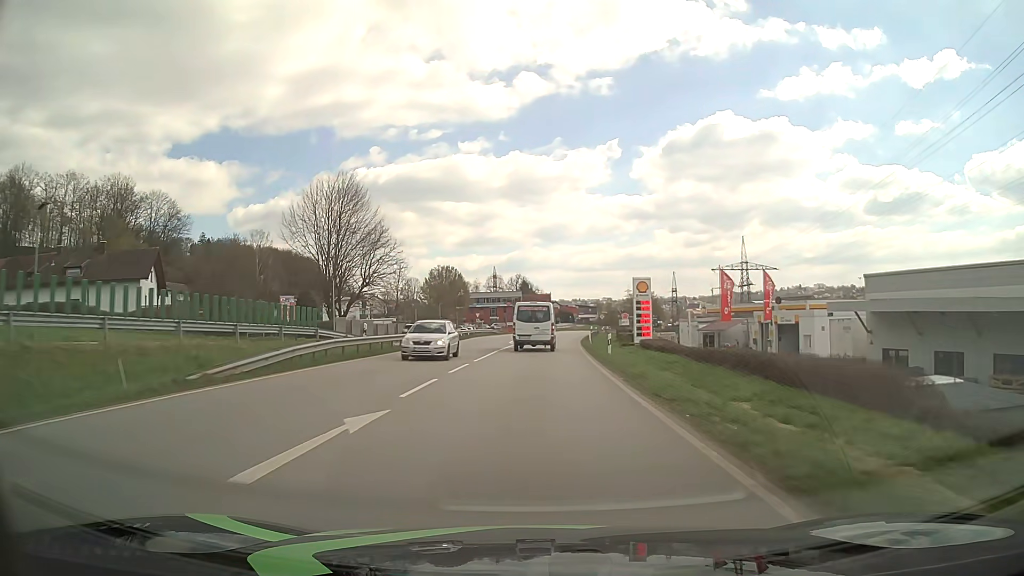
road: primary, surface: asphalt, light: Day
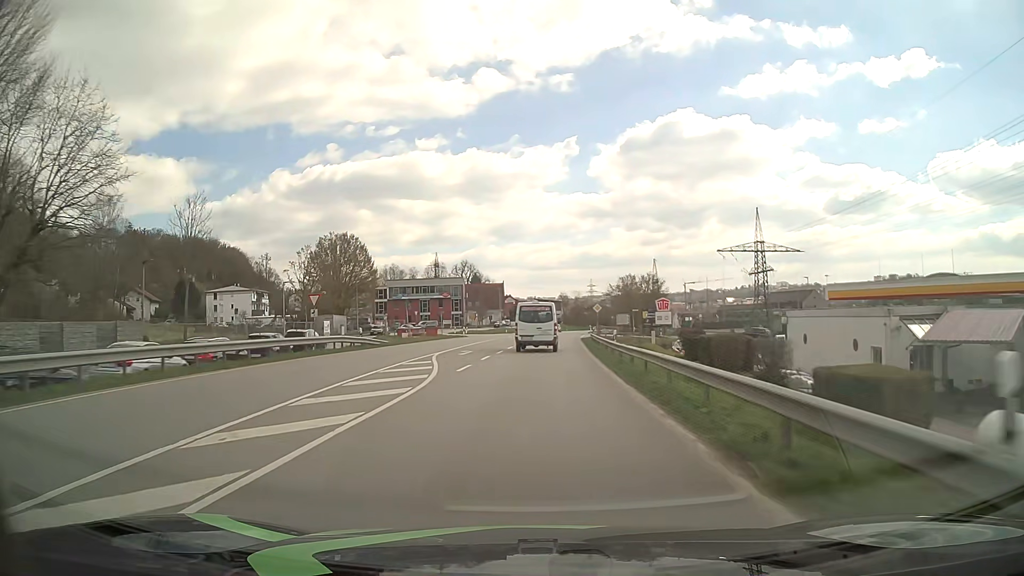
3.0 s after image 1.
(+1.8, +51.8) m; +4°
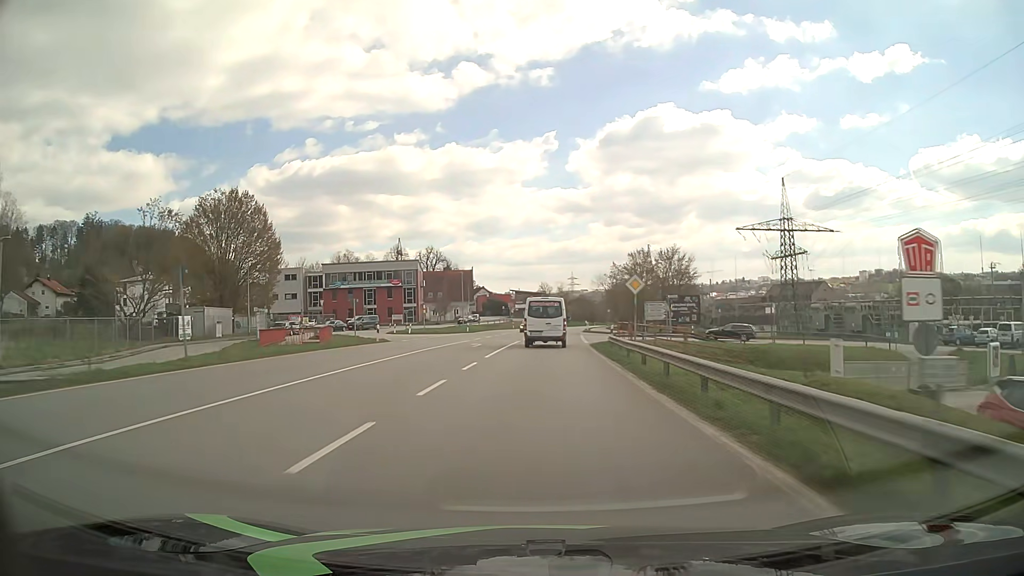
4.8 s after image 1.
(+0.5, +30.9) m; +2°
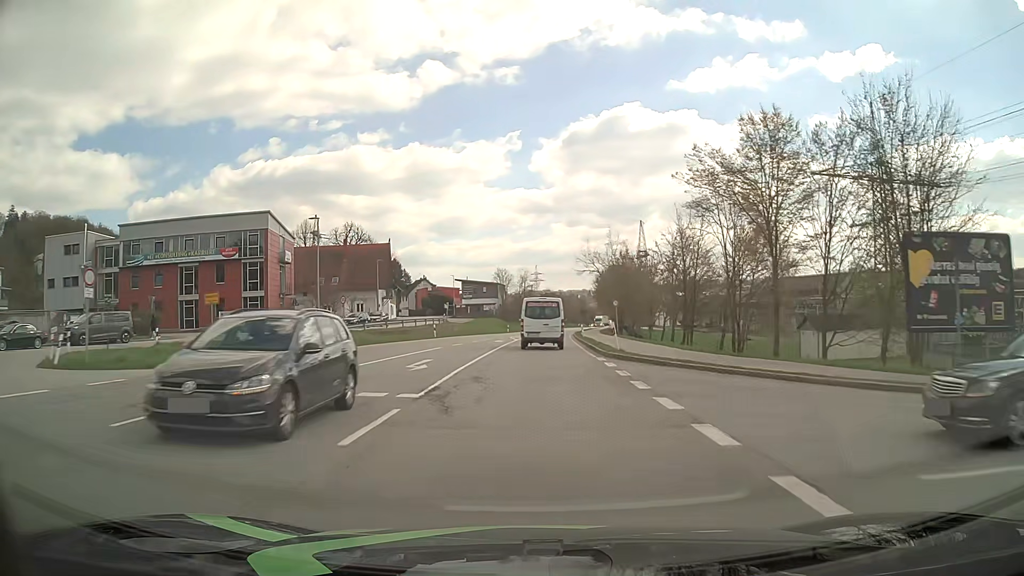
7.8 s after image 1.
(+1.6, +51.4) m; +3°
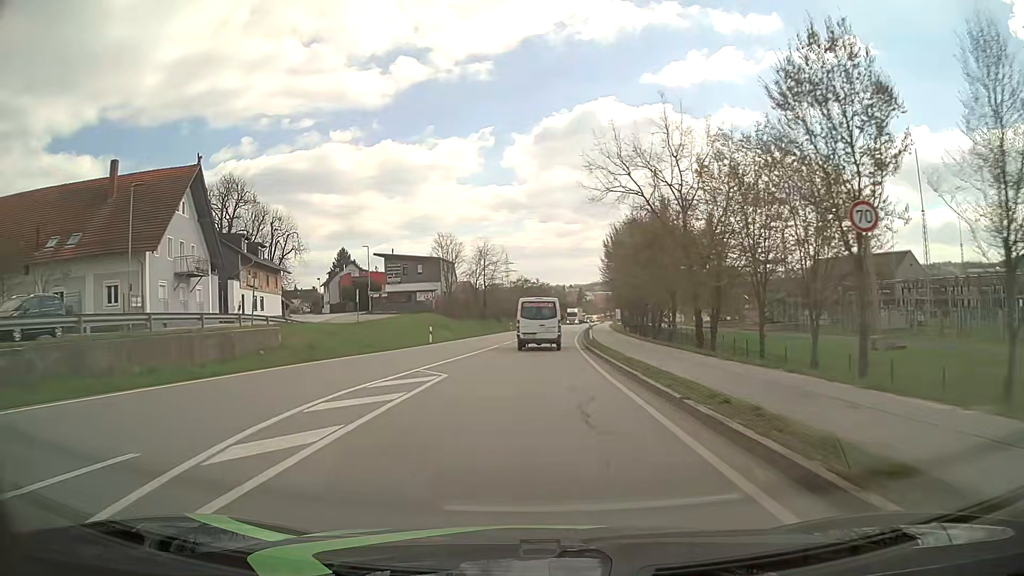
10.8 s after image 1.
(+1.1, +50.1) m; +2°
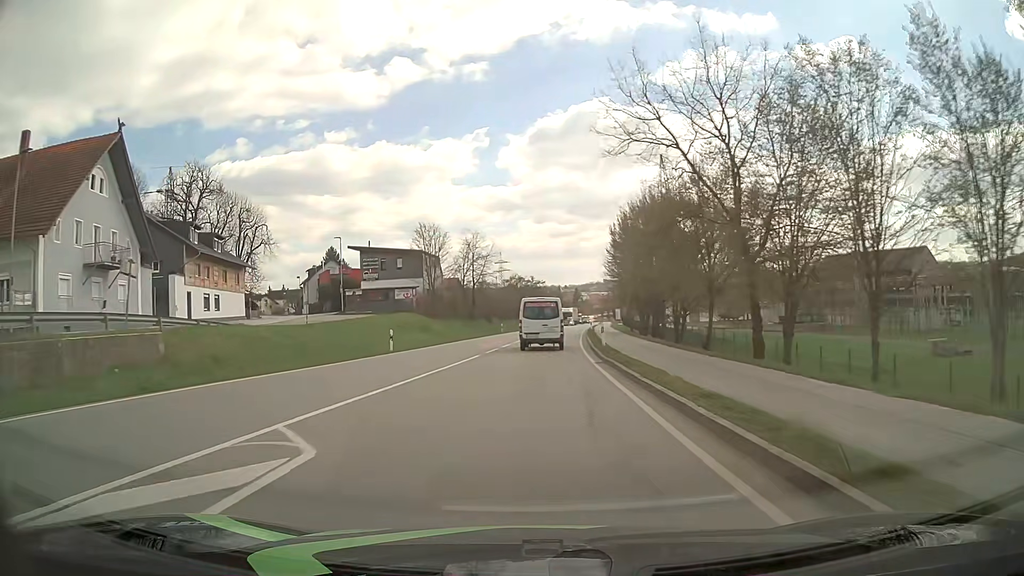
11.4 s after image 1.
(+0.1, +10.0) m; +1°
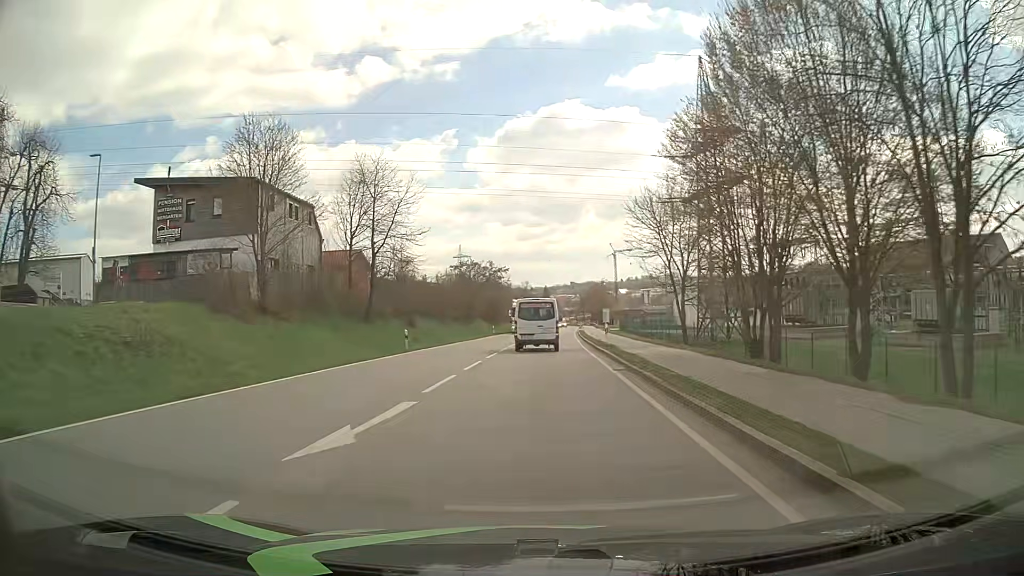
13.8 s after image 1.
(+0.8, +39.8) m; +3°
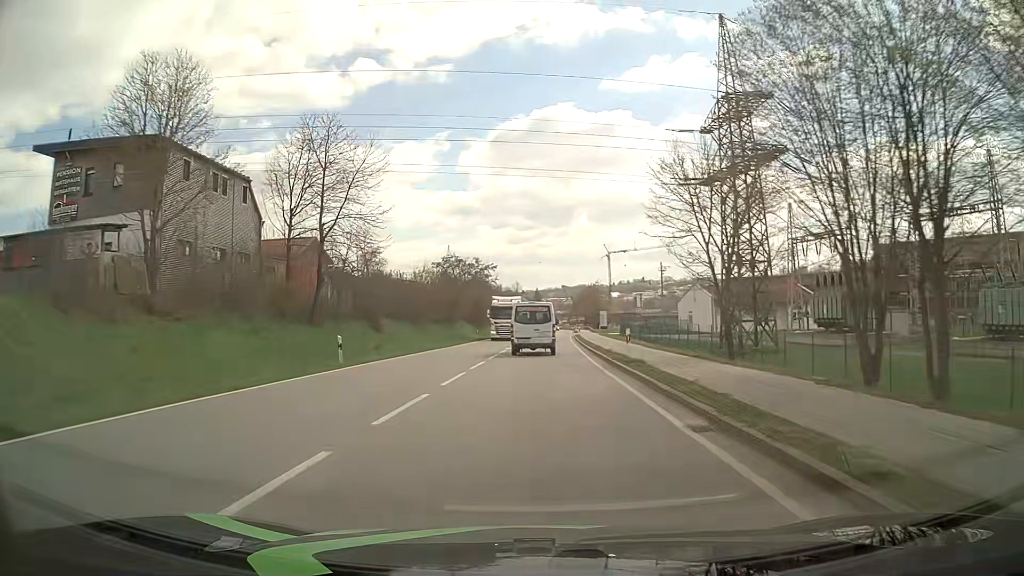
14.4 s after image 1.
(+0.1, +9.9) m; +1°
(0, +10) (0, +20) (+1, +30) (+1, +40) (+1, +50) (+2, +60) (+2, +70) (+3, +80) (+3, +90) (+4, +100) m
